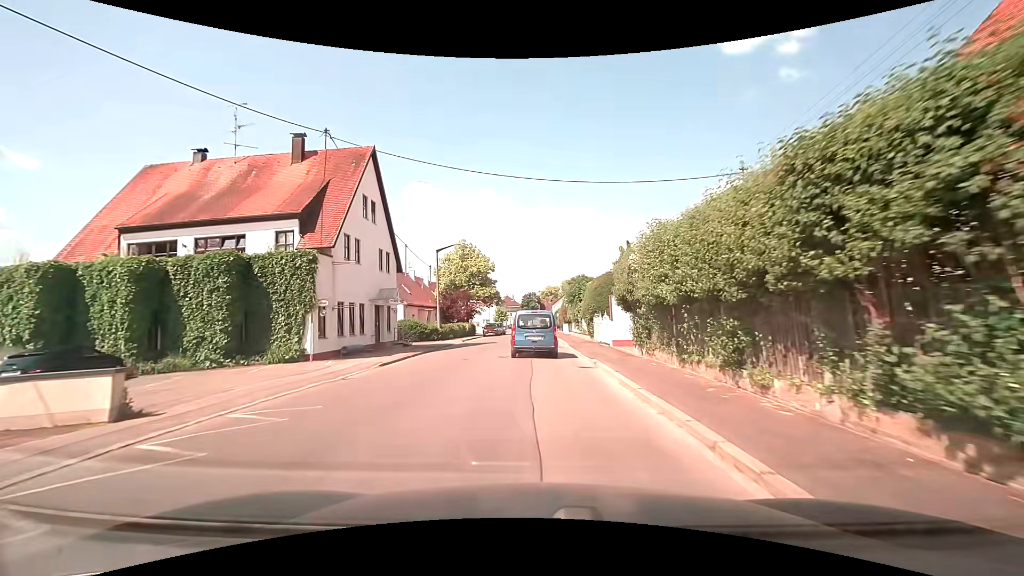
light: Day
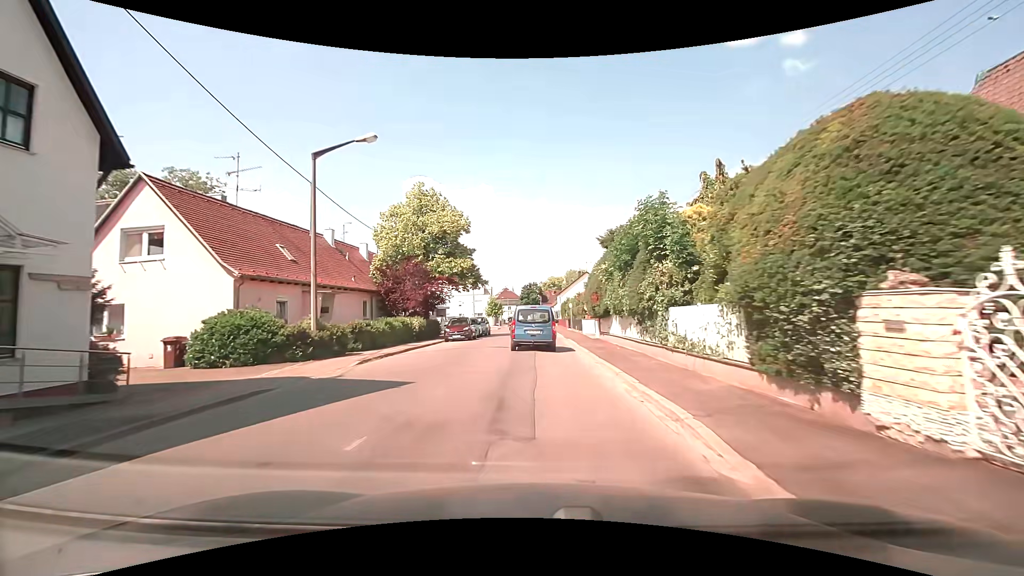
(-0.2, +23.8) m; -1°
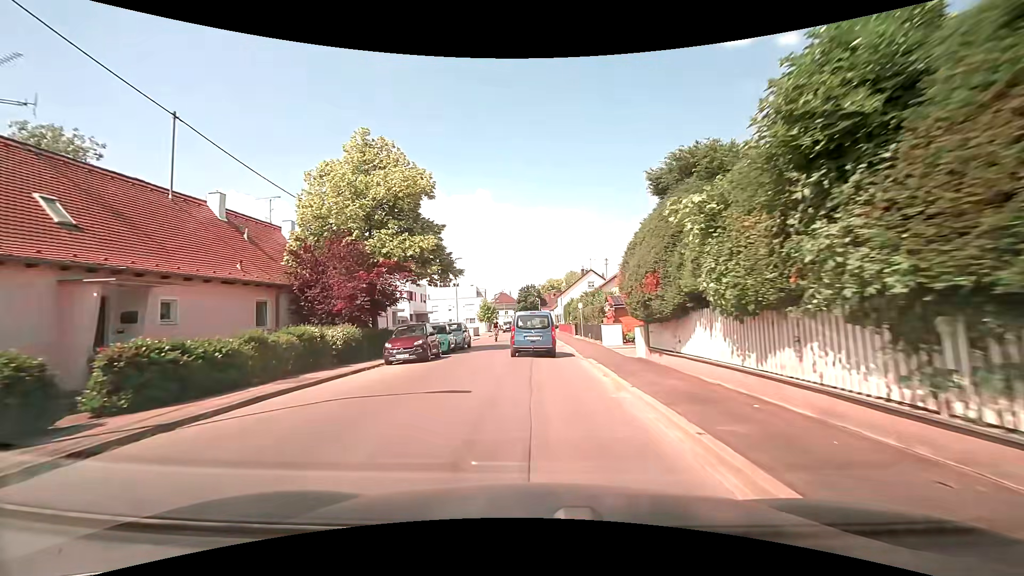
(+0.1, +12.1) m; +1°
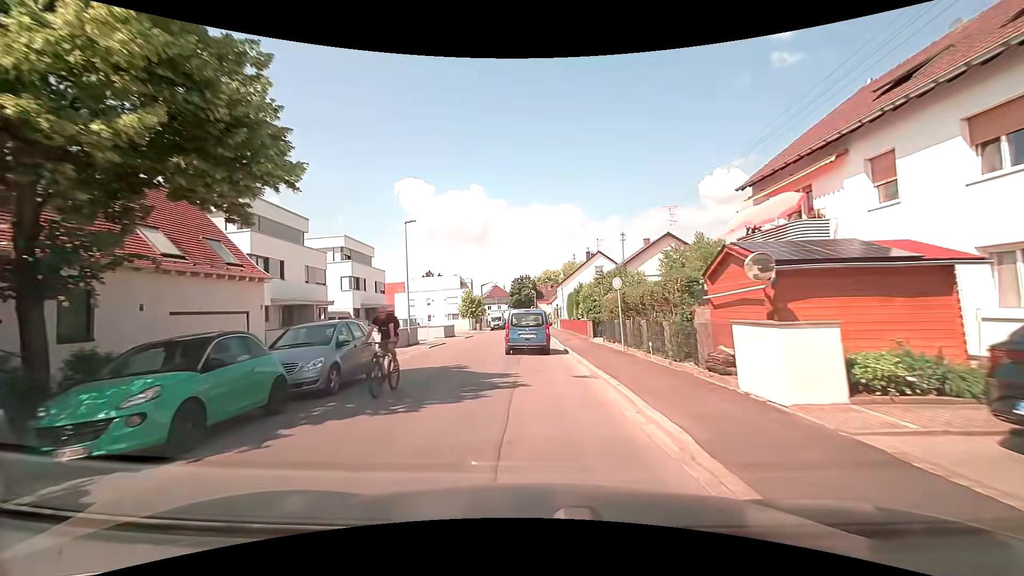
(-0.1, +17.7) m; 0°
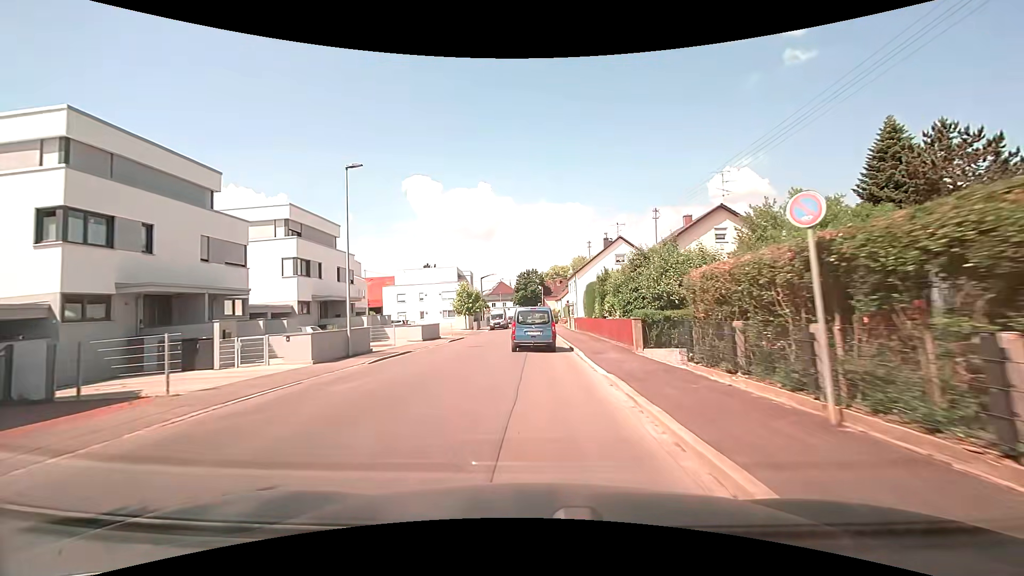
(-0.2, +11.8) m; 0°
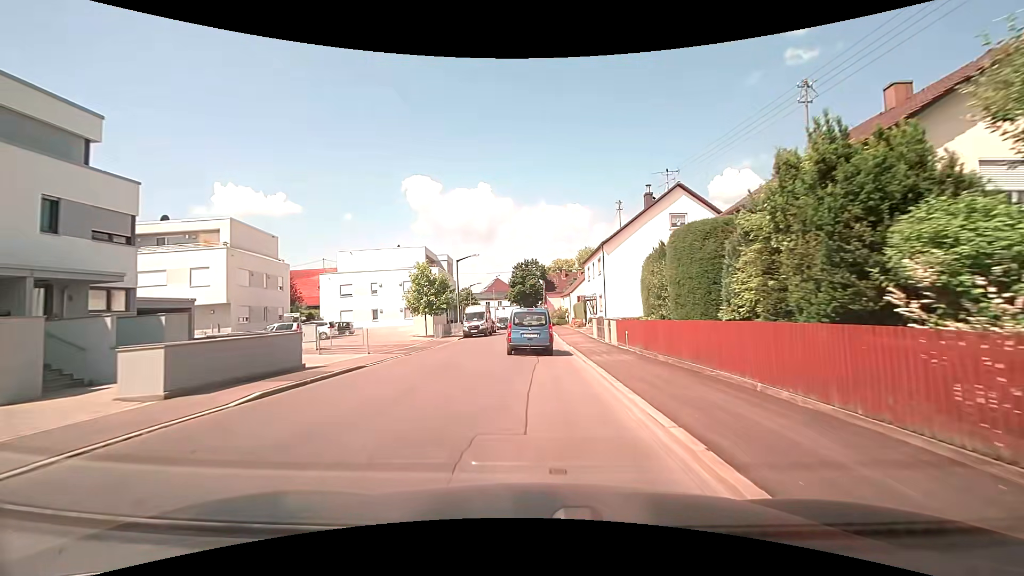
(-0.5, +24.1) m; -1°
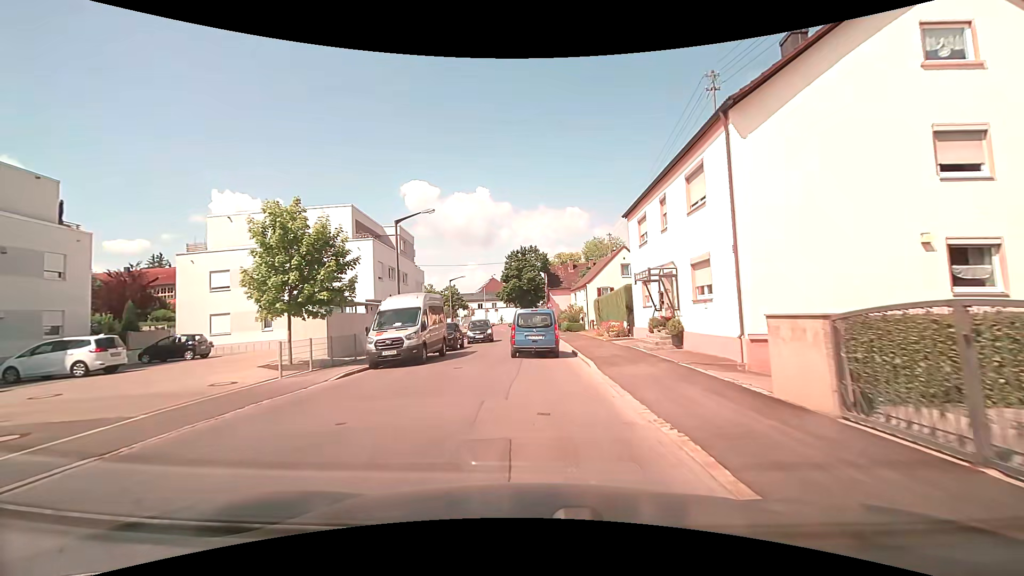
(0.0, +23.3) m; -1°
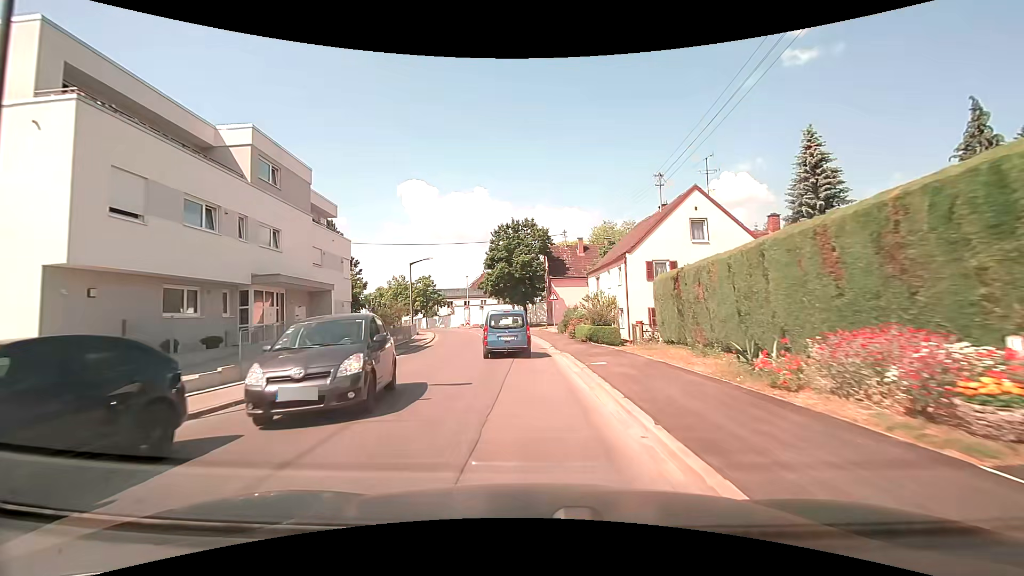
(+0.4, +22.7) m; +1°
(0, +10) (-1, +20) (-2, +30) (-3, +40) (-5, +50) (-7, +59) (-4, +69) (+4, +74) (+14, +75) (+24, +76) m
